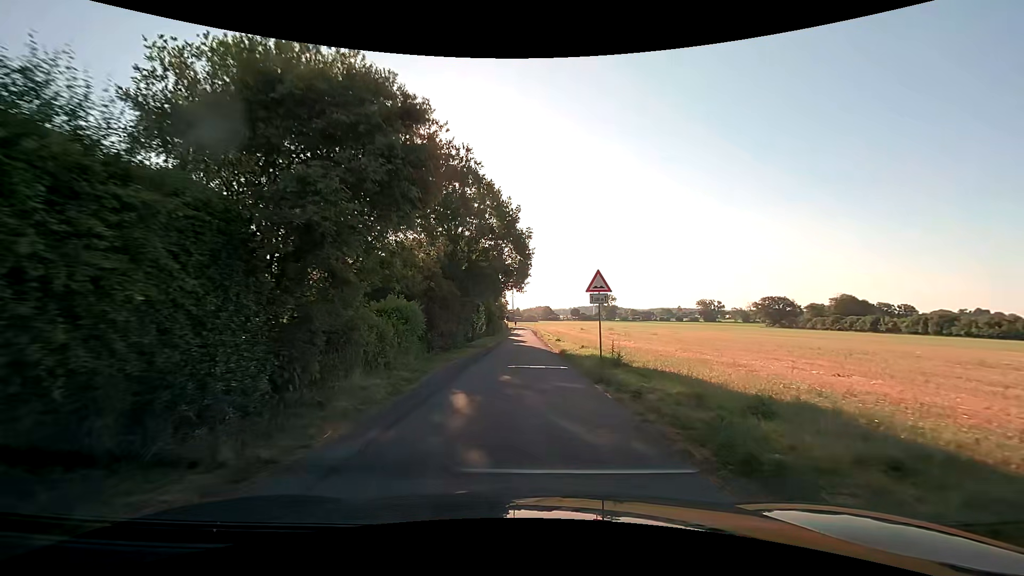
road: residential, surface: asphalt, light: Day
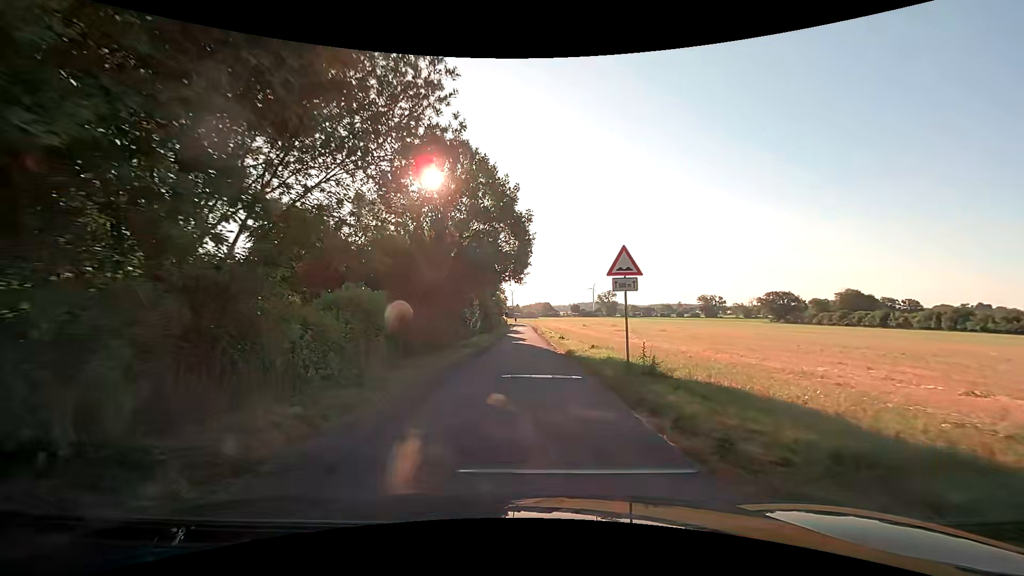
(0.0, +4.3) m; +1°
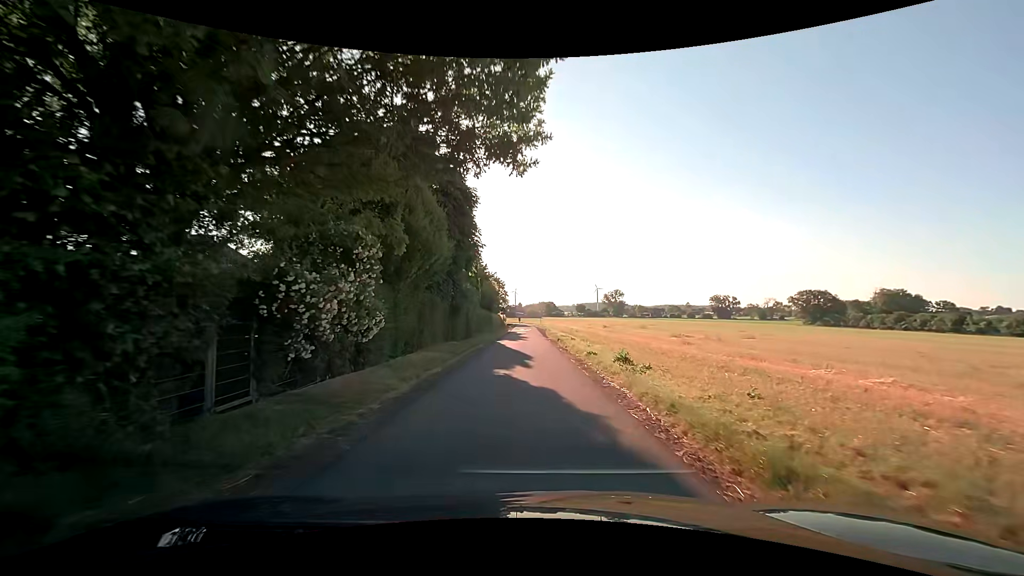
(-0.1, +16.4) m; 0°
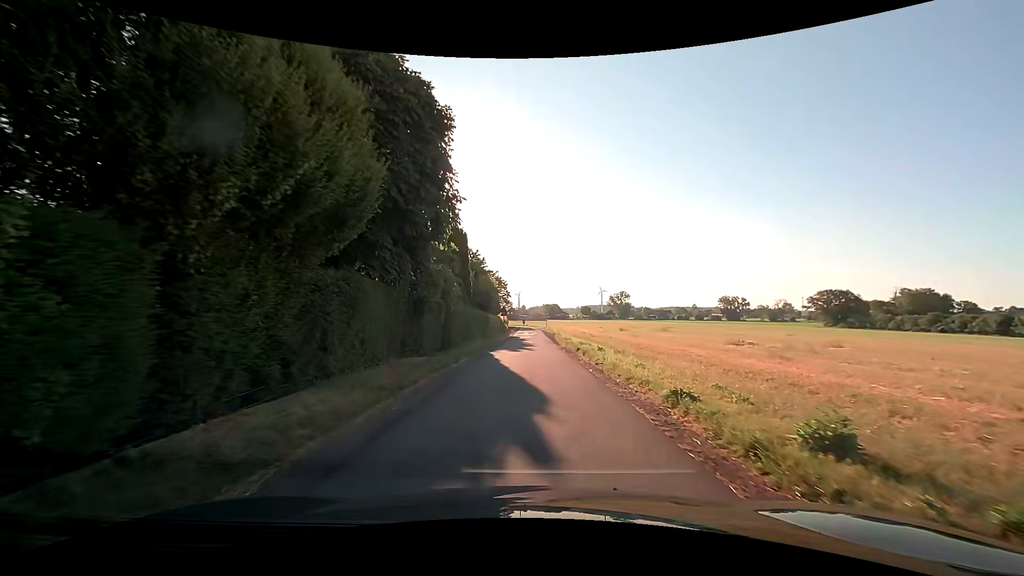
(-0.2, +9.1) m; -1°
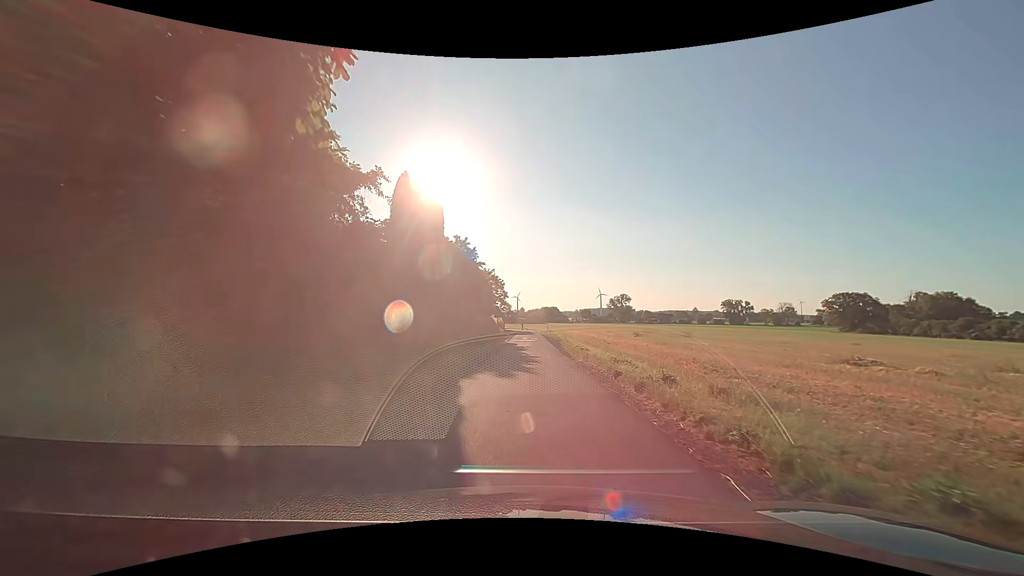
(+0.1, +10.2) m; 0°
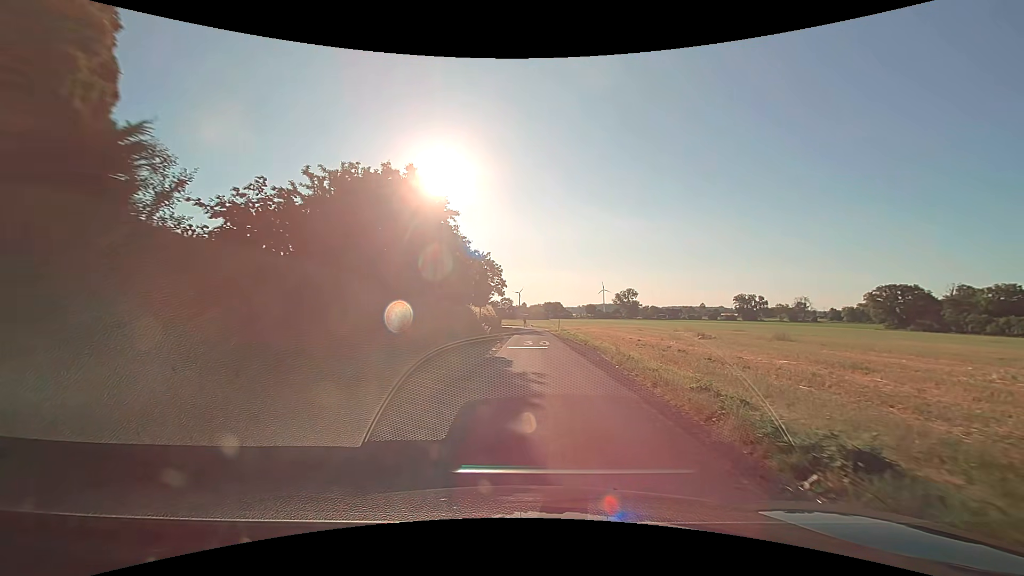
(0.0, +20.4) m; +1°
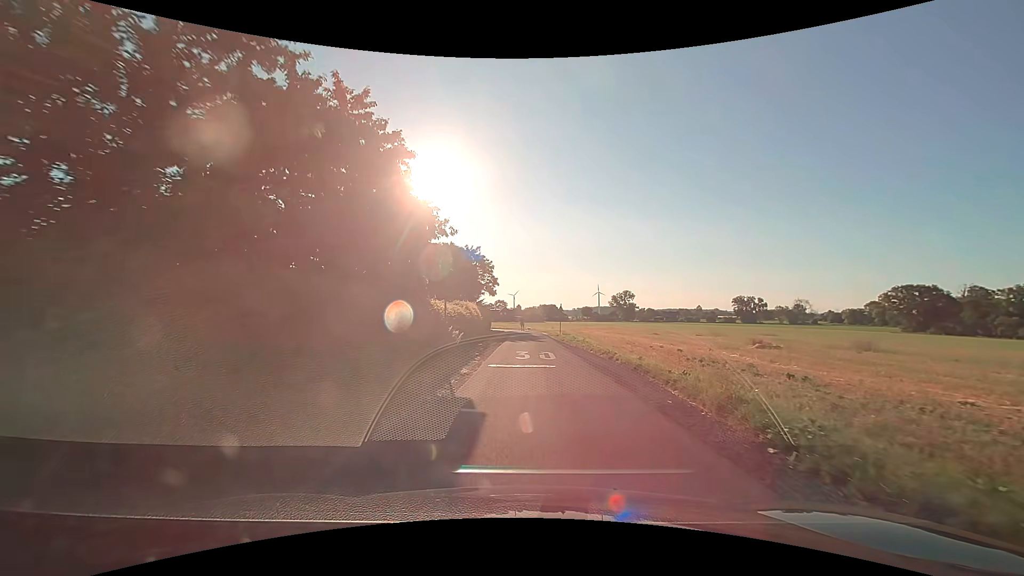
(-0.1, +9.9) m; 0°
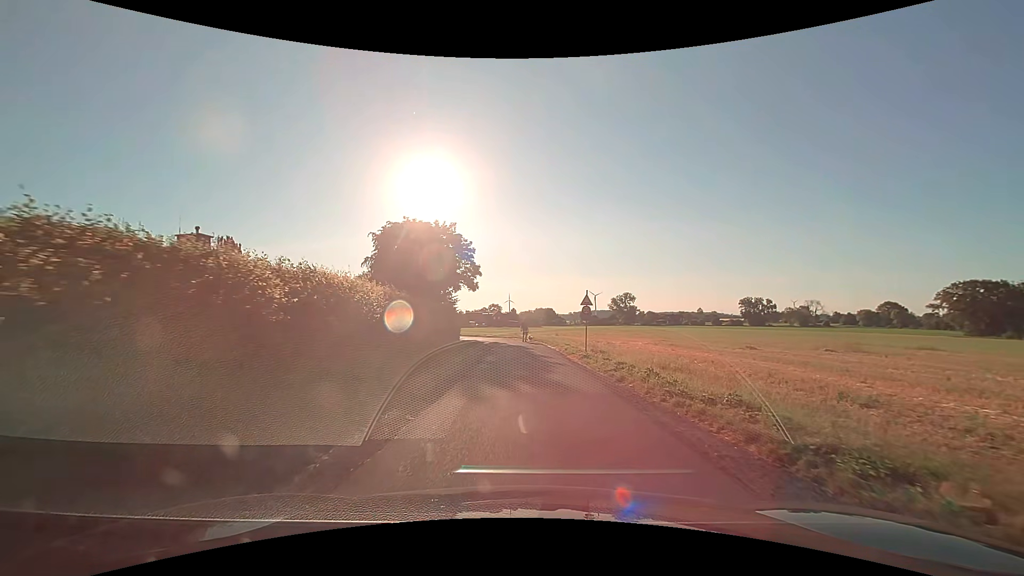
(+0.3, +22.7) m; +1°
(0, +10) (-1, +20) (-1, +30) (-1, +40) (-3, +50) (-6, +59) (-10, +69) (-13, +78) (-17, +87) (-21, +96) m
